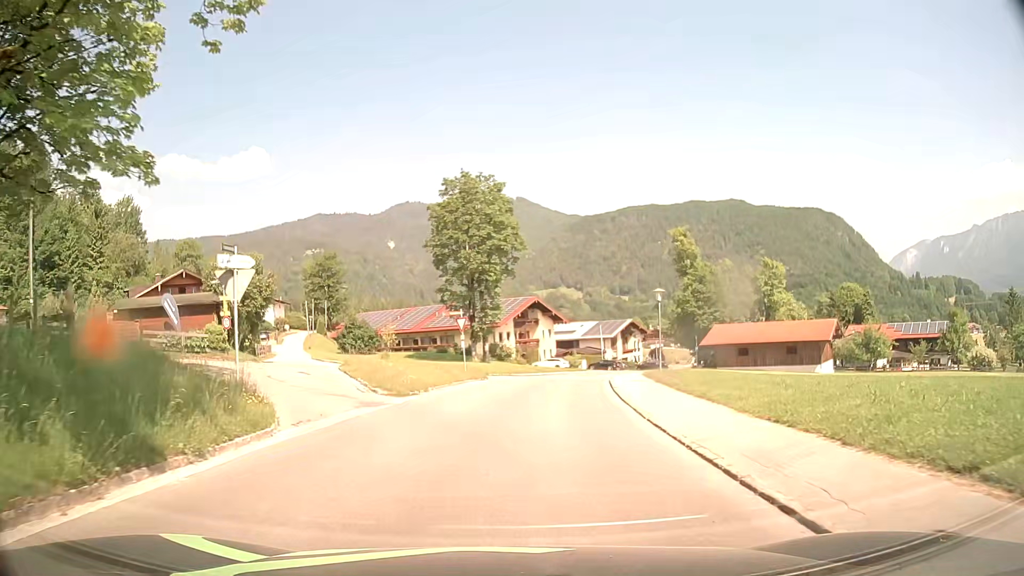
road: tertiary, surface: asphalt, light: Day
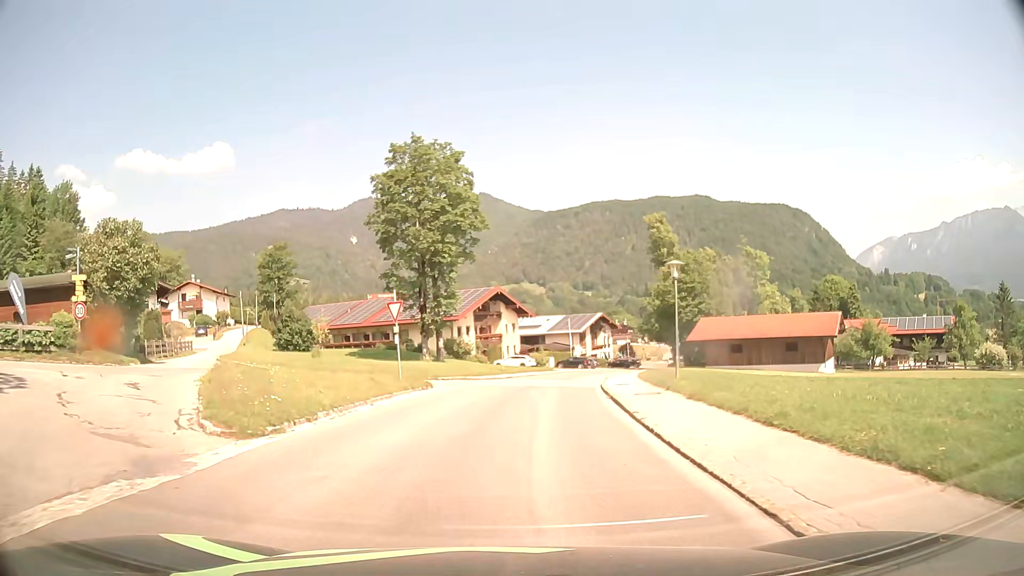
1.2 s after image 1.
(+0.2, +9.3) m; +3°
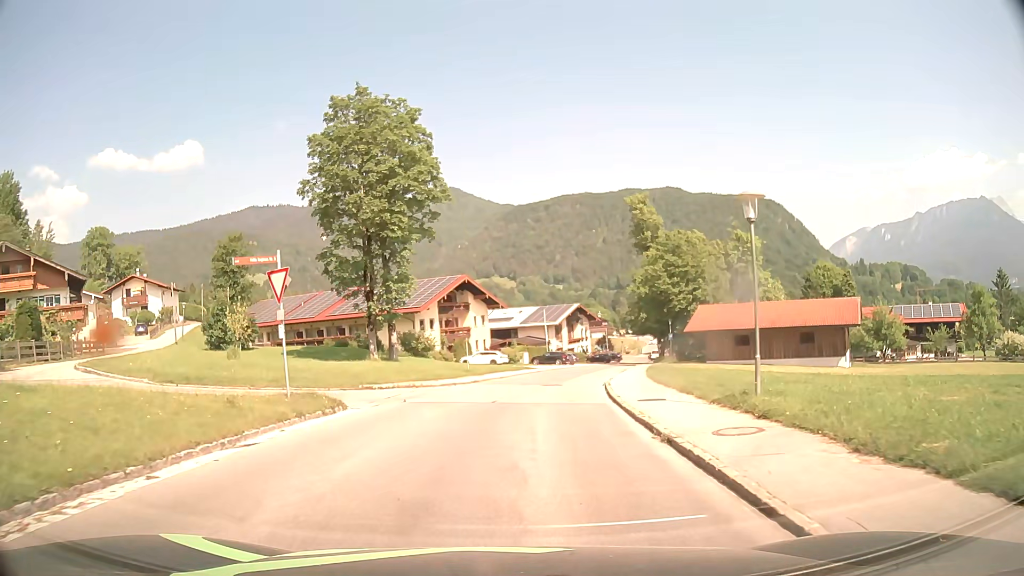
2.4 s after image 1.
(+0.1, +9.4) m; +2°
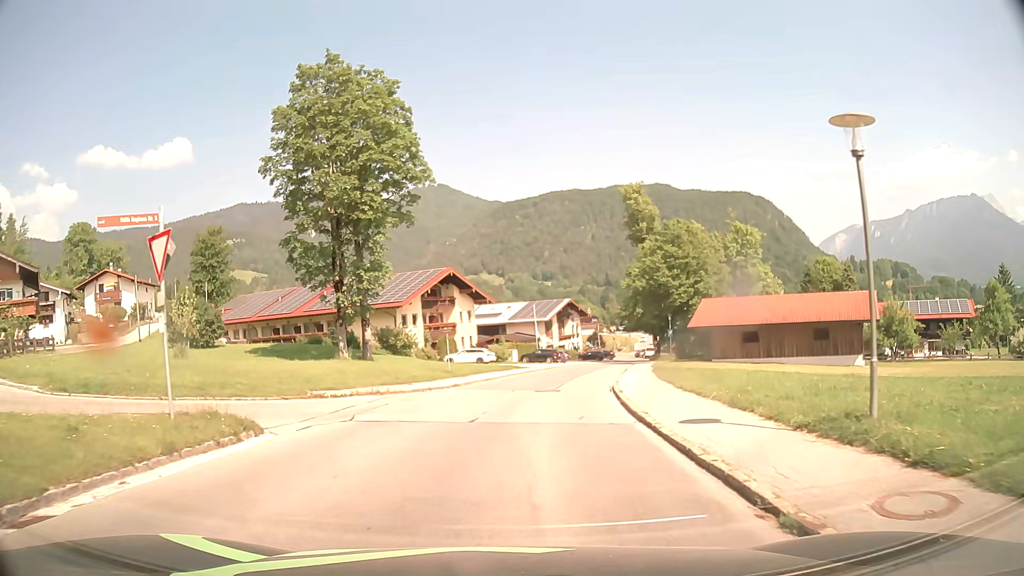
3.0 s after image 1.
(0.0, +4.7) m; 0°
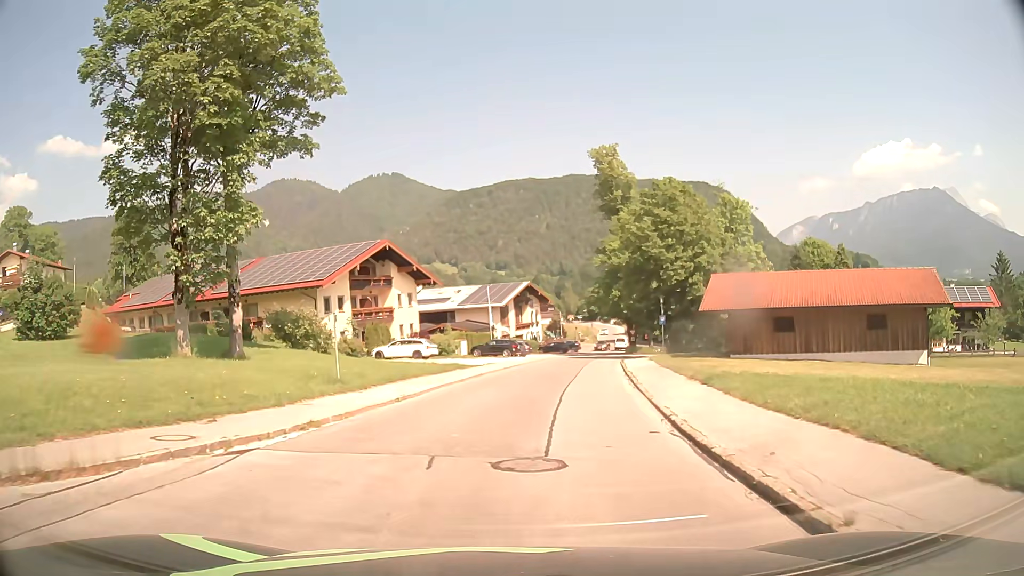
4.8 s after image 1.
(+0.4, +14.0) m; +4°
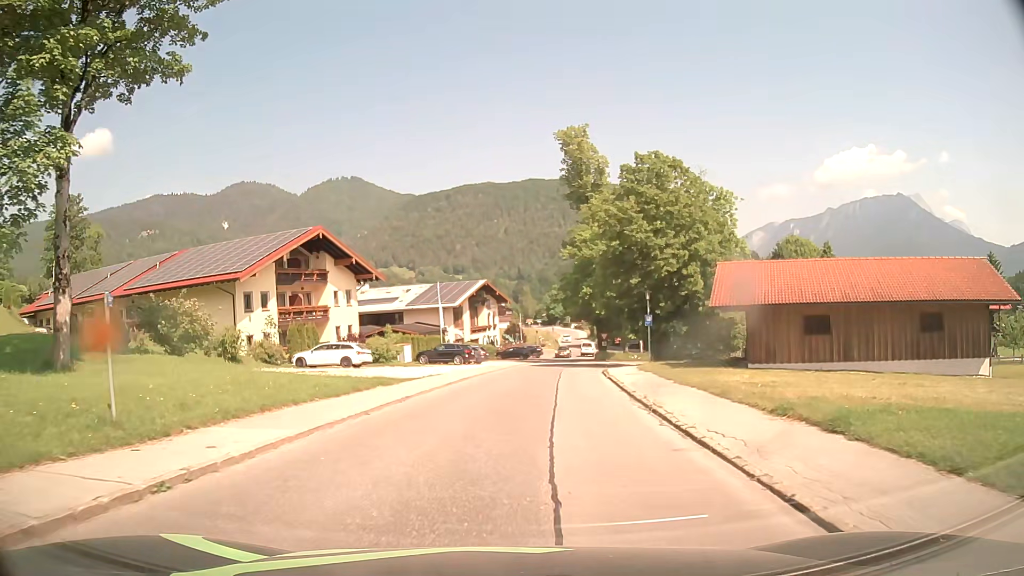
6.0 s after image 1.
(+0.3, +9.3) m; +4°
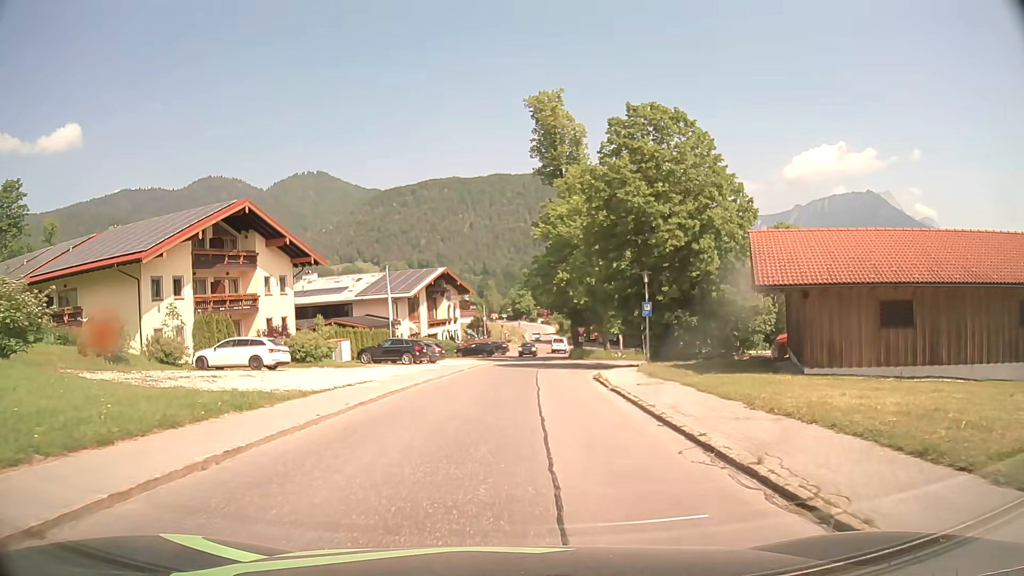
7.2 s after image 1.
(+0.2, +9.1) m; +3°
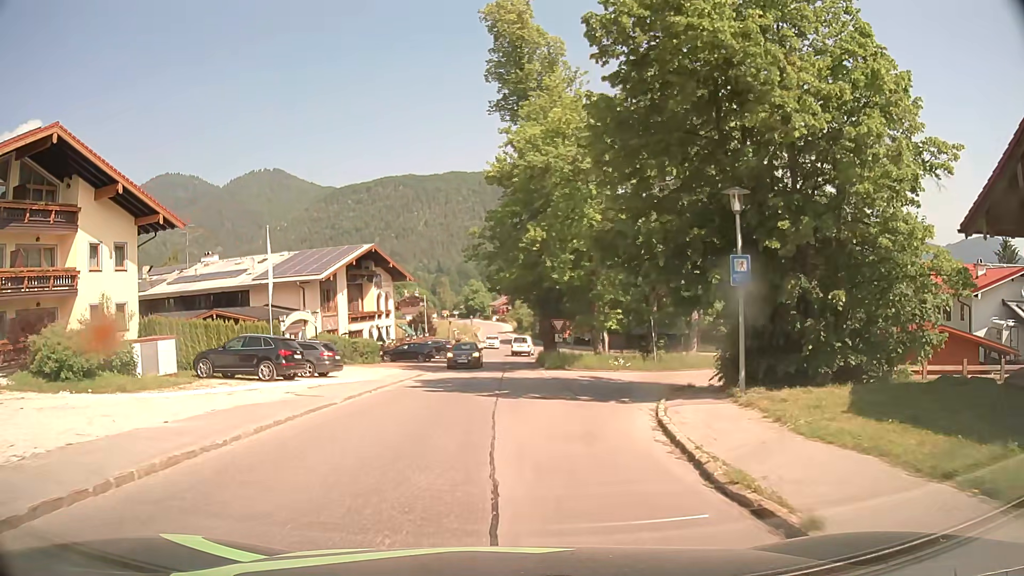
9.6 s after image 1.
(+0.6, +18.0) m; +3°
(0, +10) (0, +20) (+1, +30) (0, +40) (0, +50) (+1, +60) (+2, +70) (+2, +80) (+1, +90) (0, +100) m
